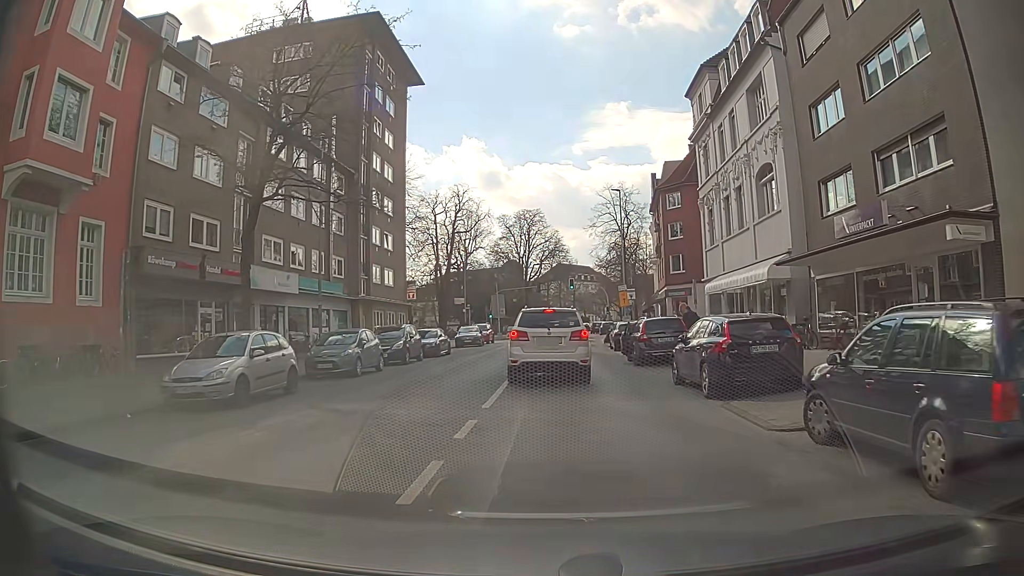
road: secondary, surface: asphalt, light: Day
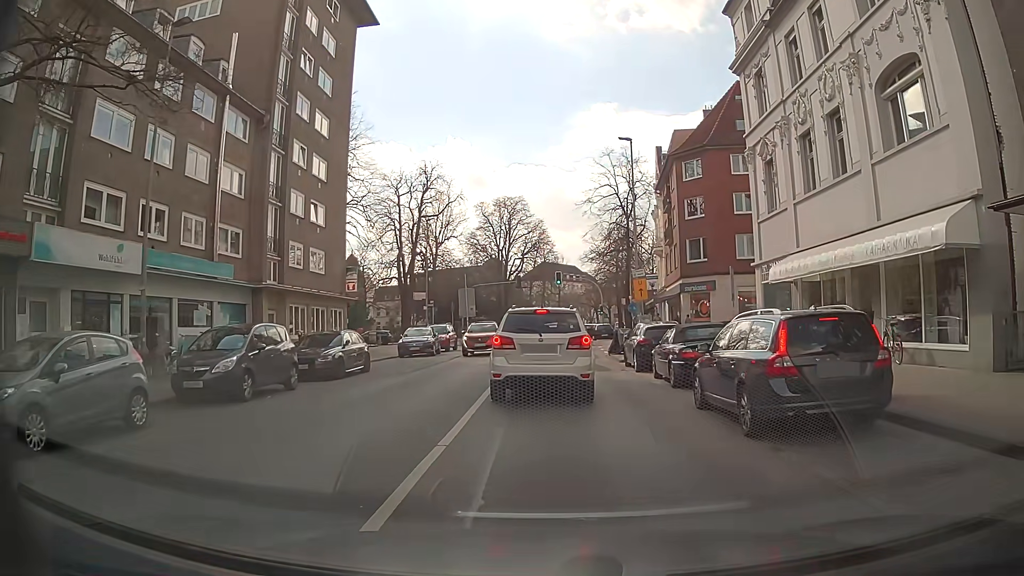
(+0.1, +13.4) m; +3°
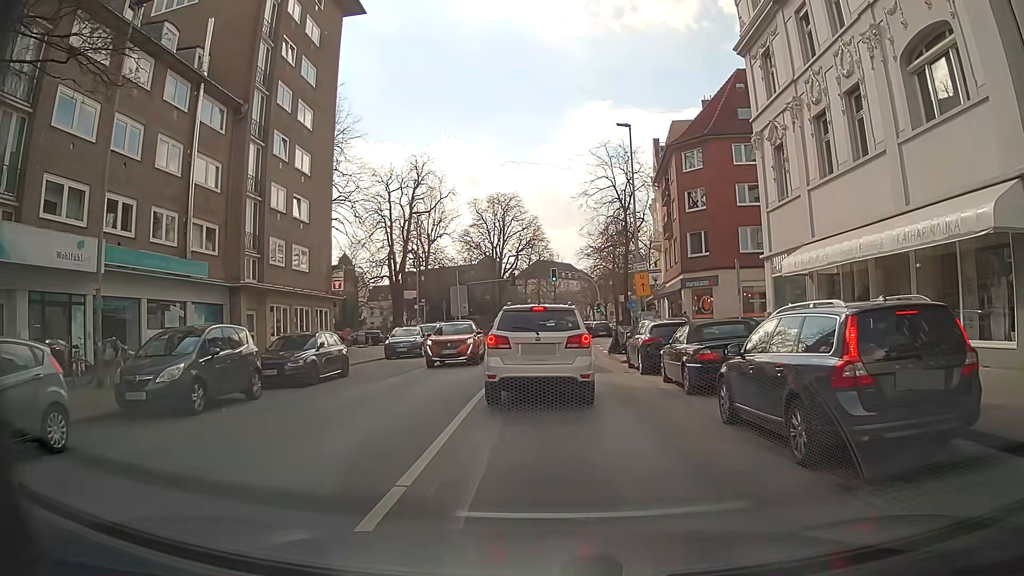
(0.0, +1.9) m; -1°
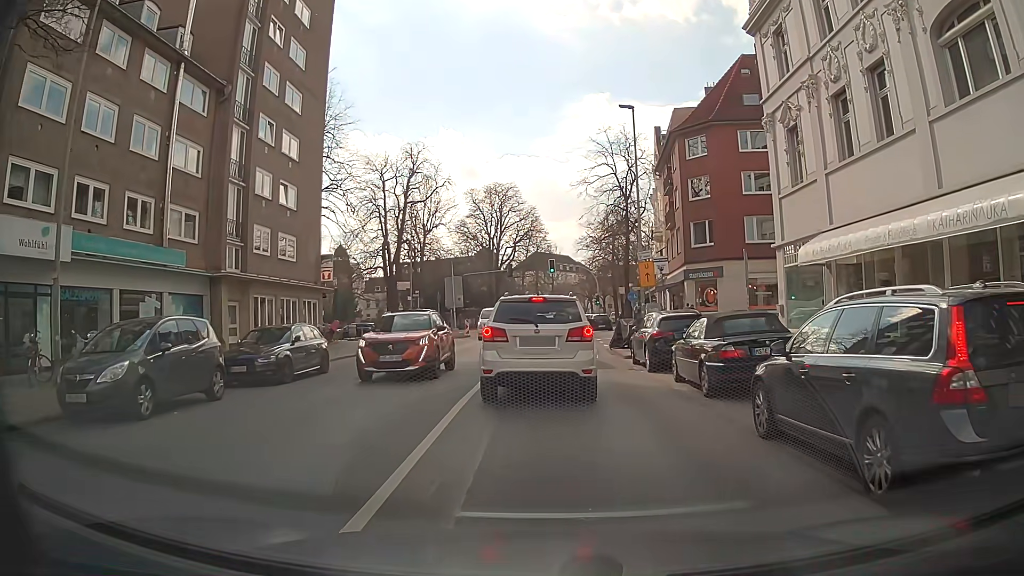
(0.0, +1.7) m; -1°
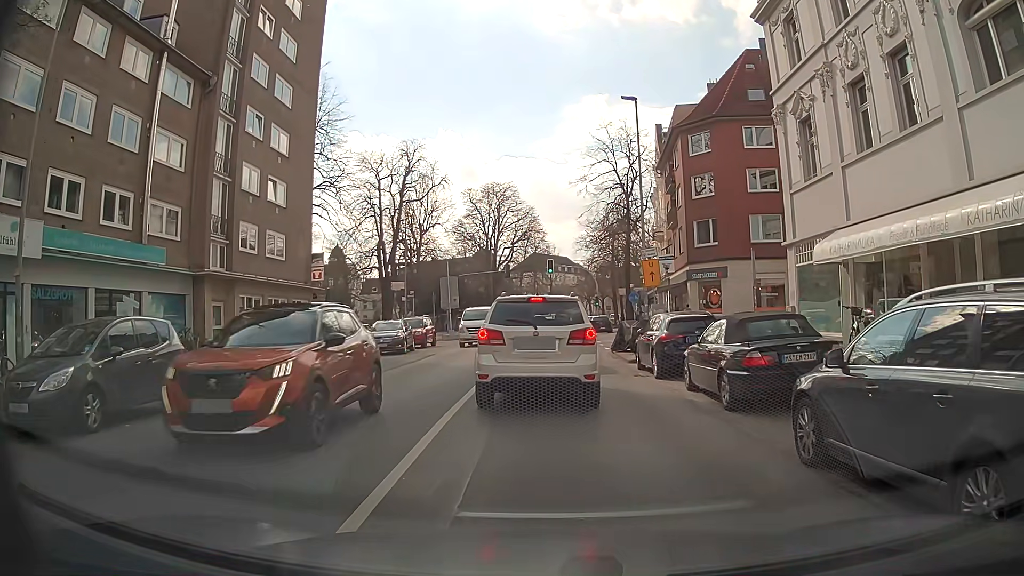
(0.0, +1.4) m; +2°
